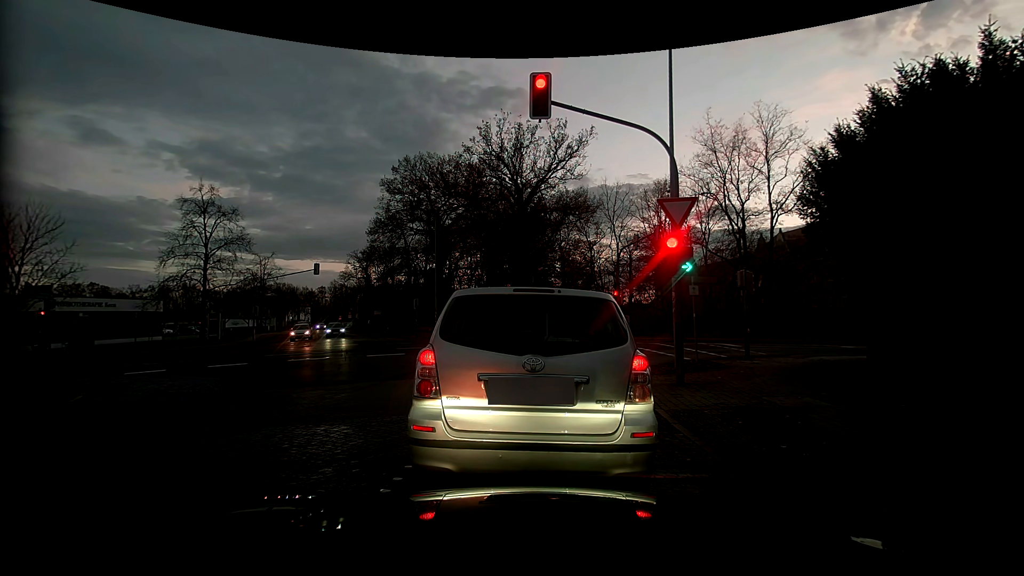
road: residential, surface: sett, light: Dusk
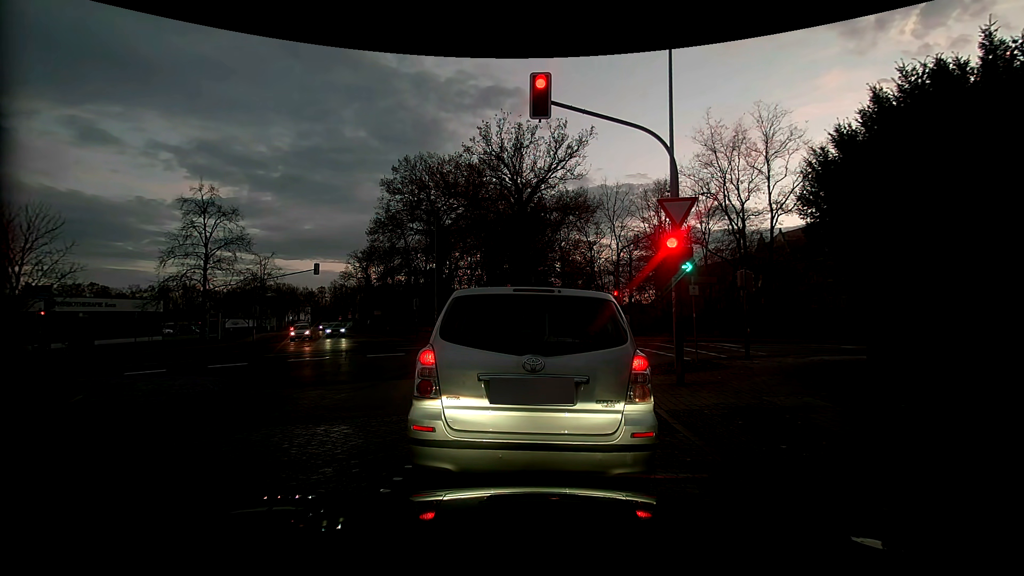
(0.0, 0.0) m; 0°
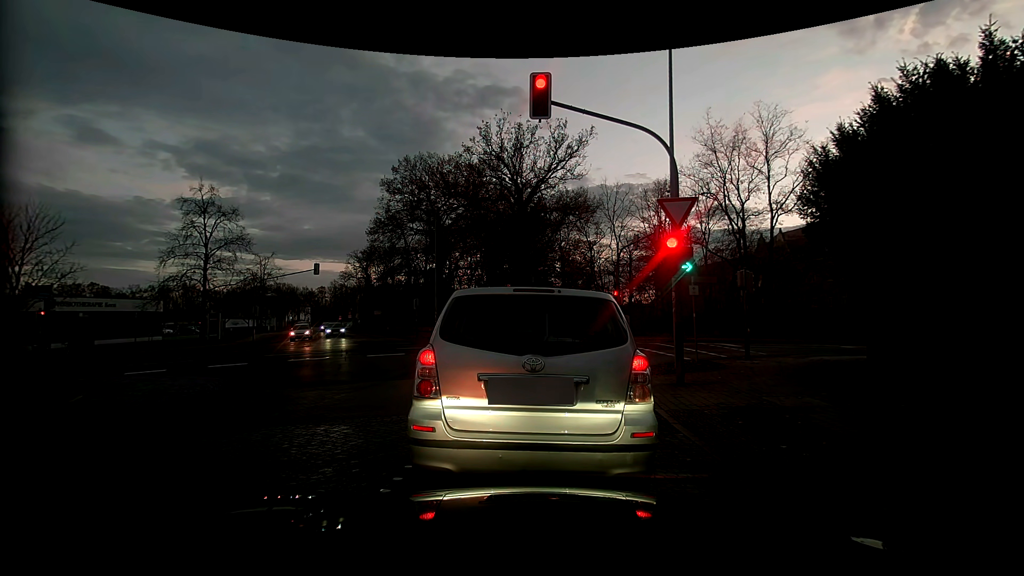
(0.0, 0.0) m; 0°
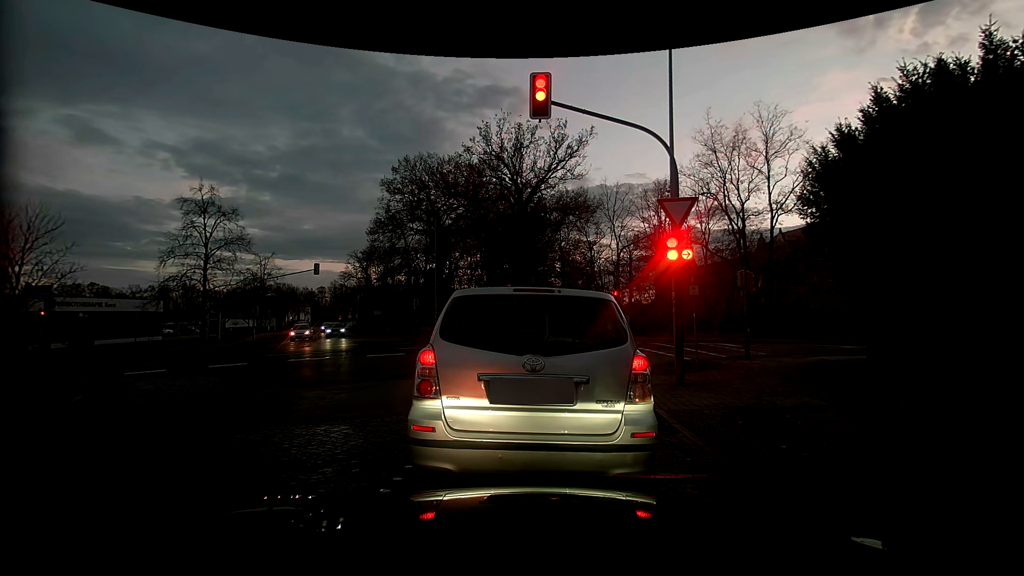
(0.0, 0.0) m; 0°
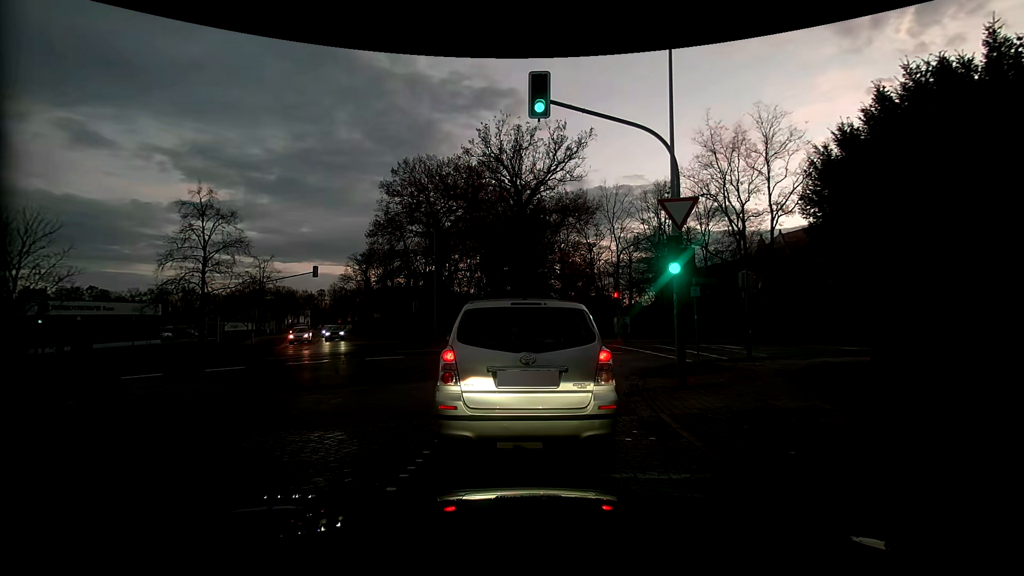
(0.0, +0.2) m; 0°
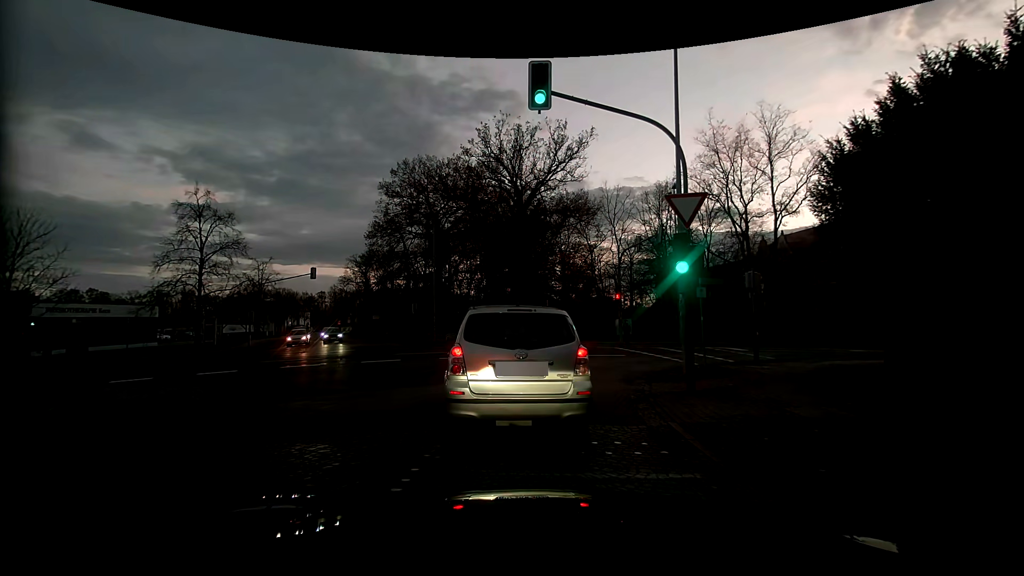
(0.0, +0.6) m; +1°
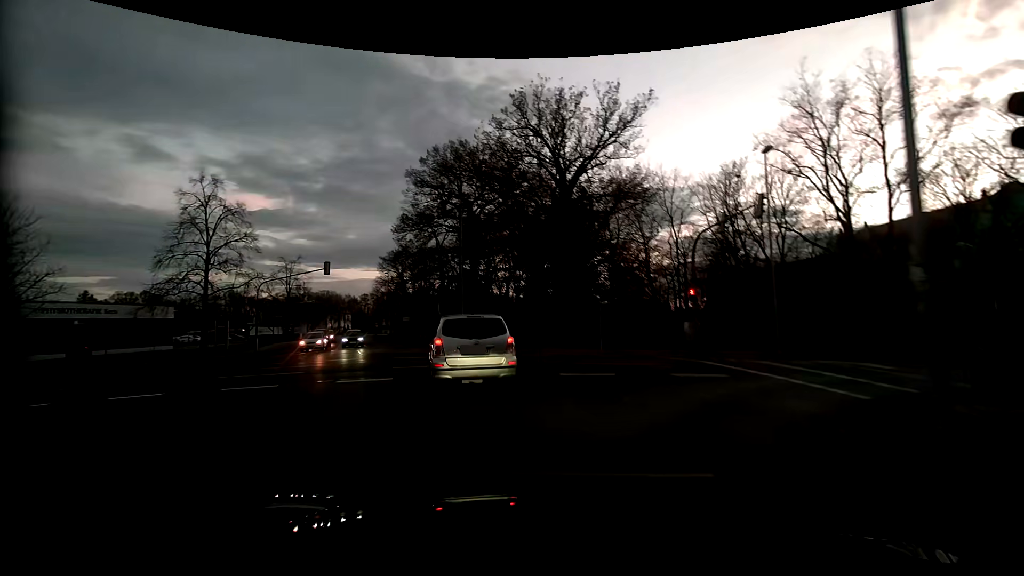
(-0.2, +7.0) m; -5°
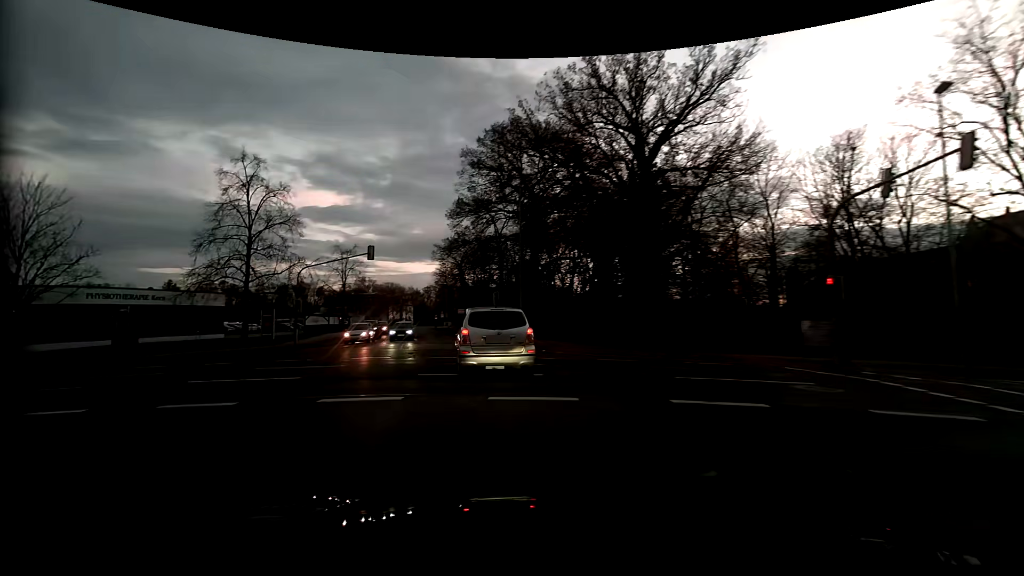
(-0.3, +5.2) m; -6°
(-2, +10) (-9, +17) (-18, +19) (-28, +19) (-38, +19) (-48, +19) (-58, +19) (-68, +18) (-78, +18) (-88, +17) m
